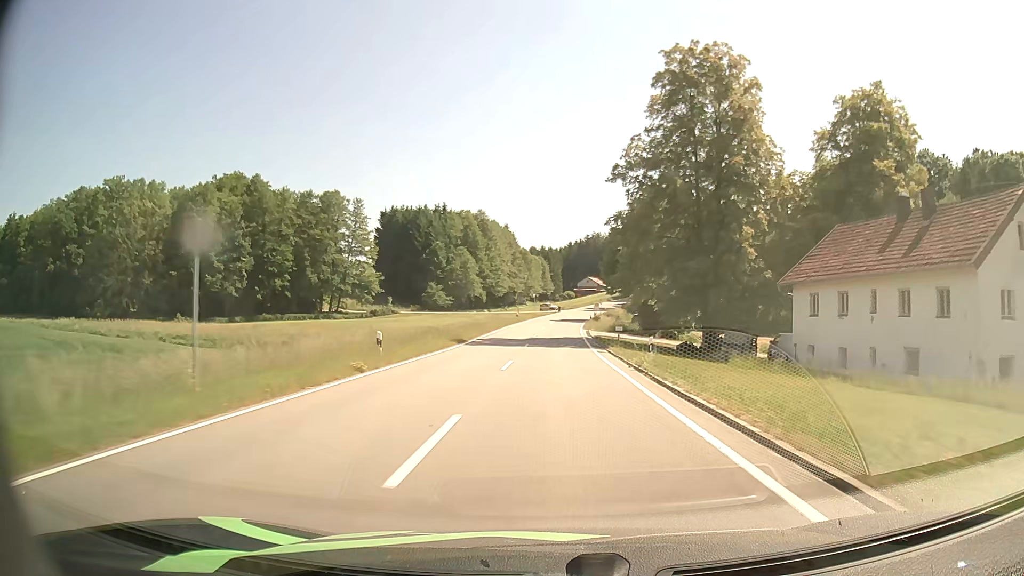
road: tertiary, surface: asphalt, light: Day
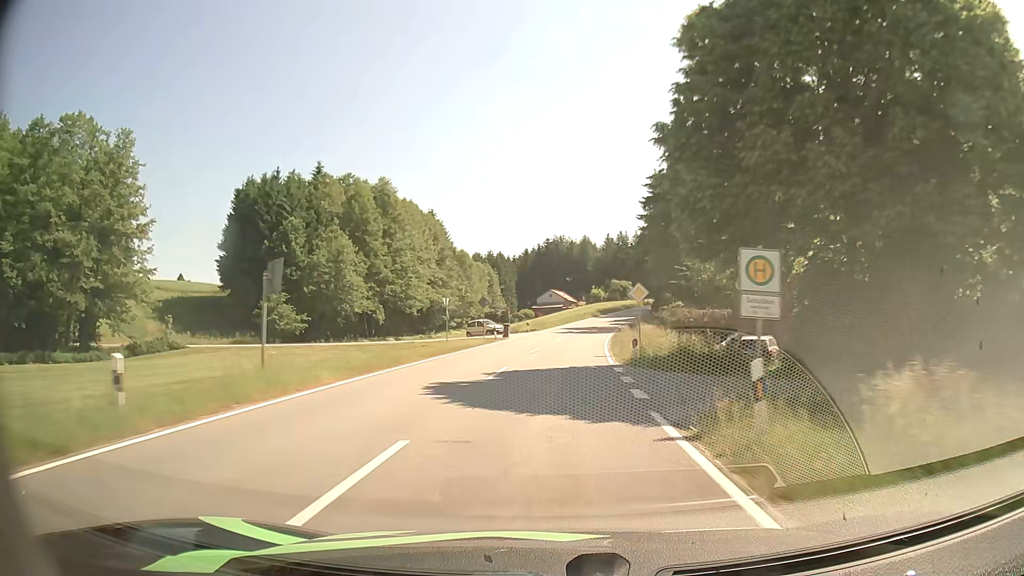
(+1.6, +64.2) m; +3°
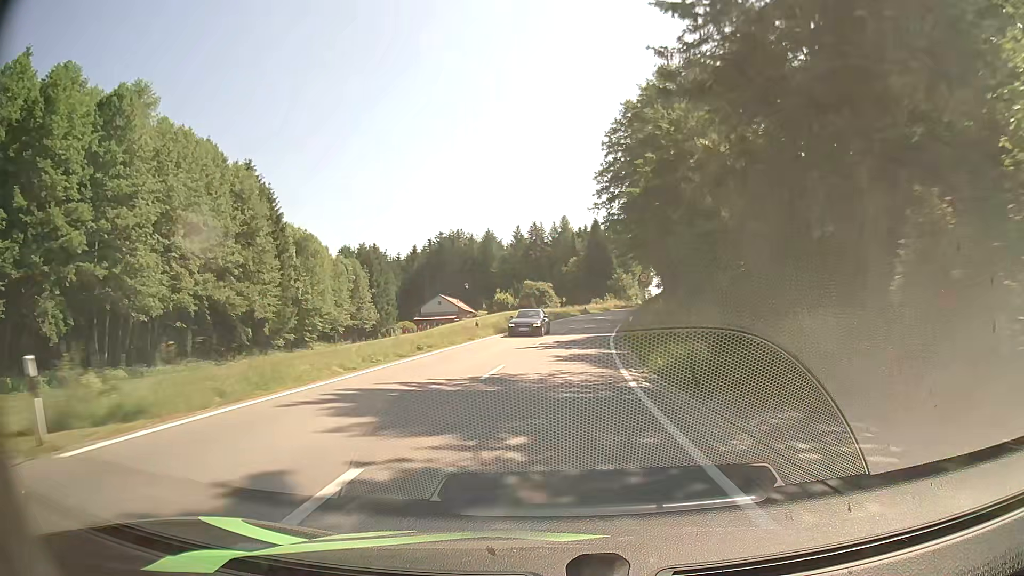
(+3.0, +50.4) m; +8°
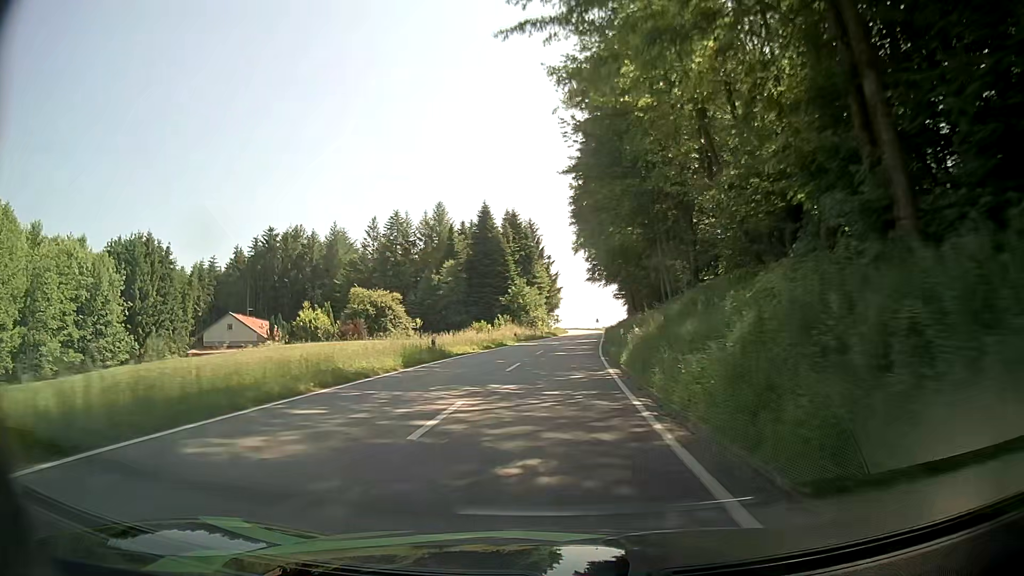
(+4.5, +55.3) m; +9°
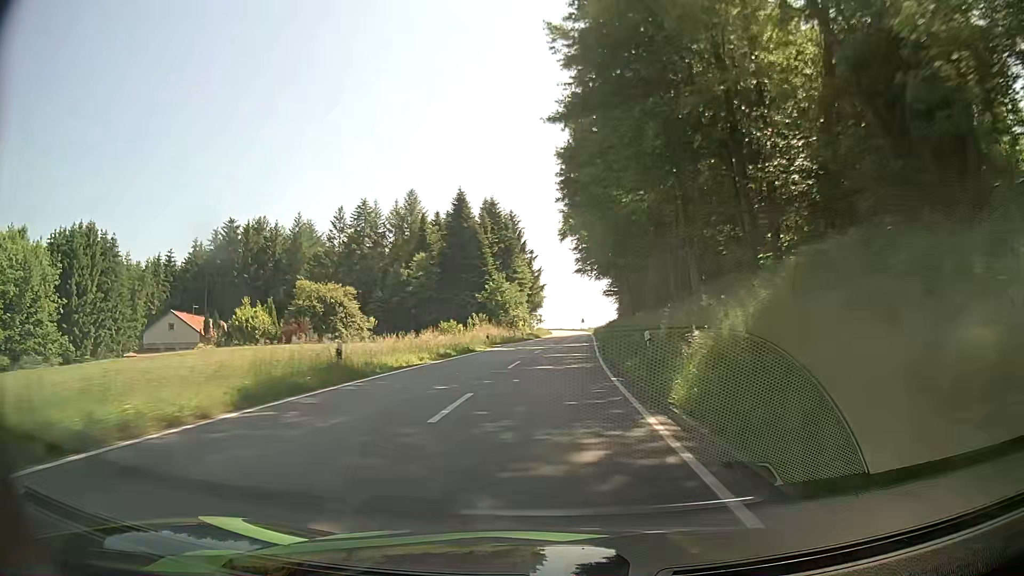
(+0.2, +11.0) m; +1°
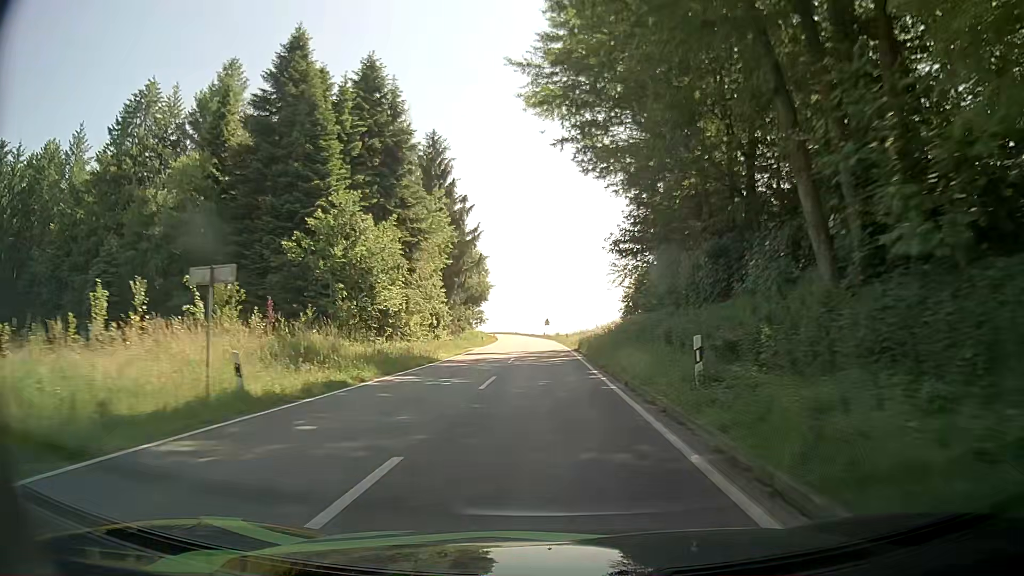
(+2.5, +55.9) m; +4°
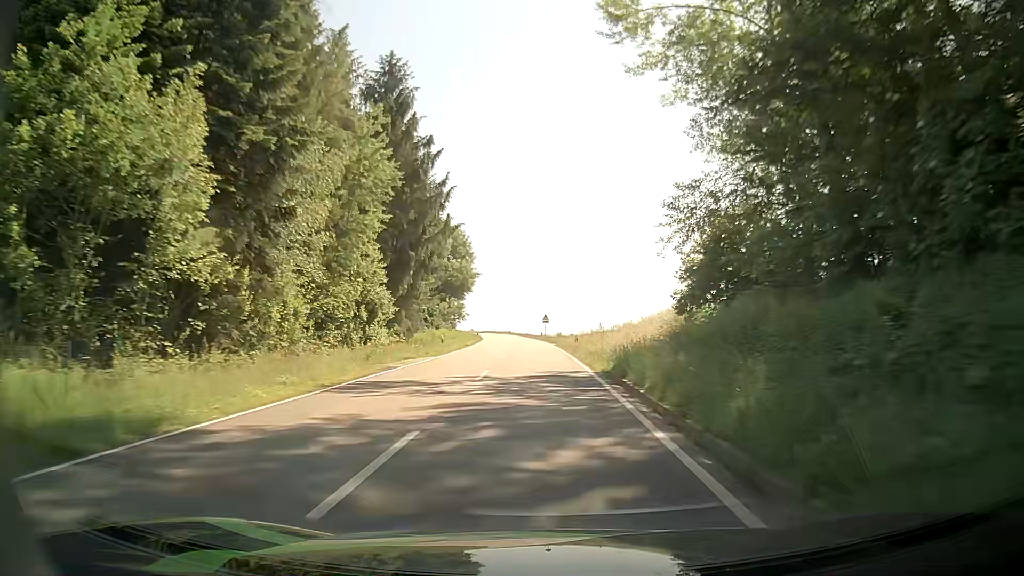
(+0.1, +23.1) m; 0°
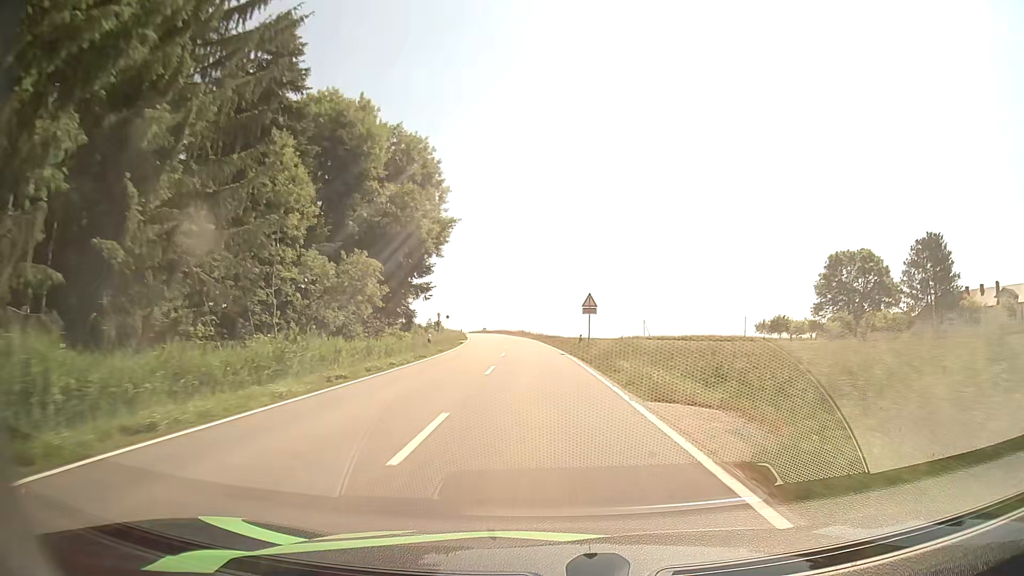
(-0.8, +47.9) m; -2°
(0, +10) (0, +20) (-1, +30) (-1, +40) (-1, +50) (-2, +60) (-3, +70) (-4, +80) (-6, +90) (-8, +100) m
